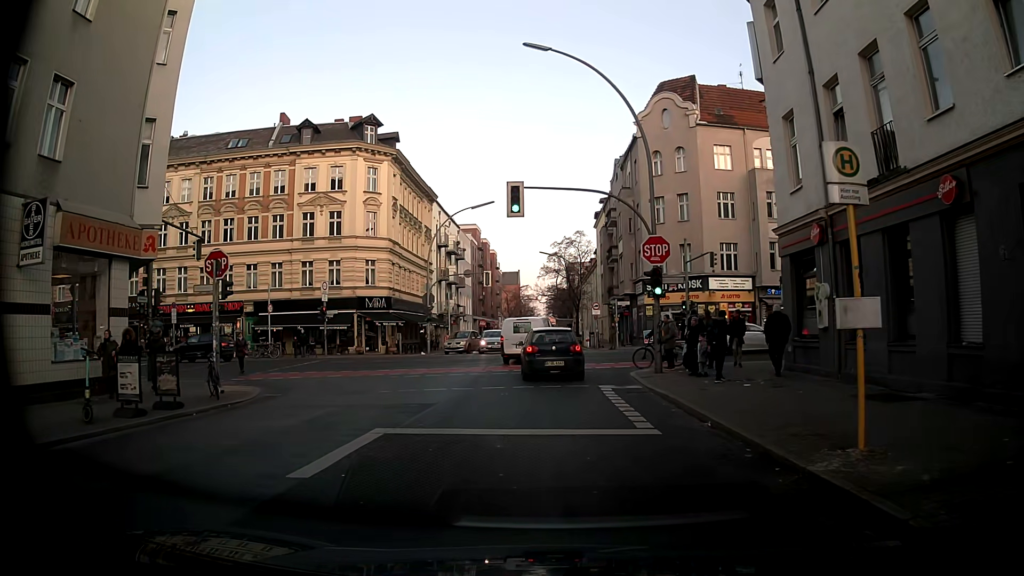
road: tertiary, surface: asphalt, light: Day
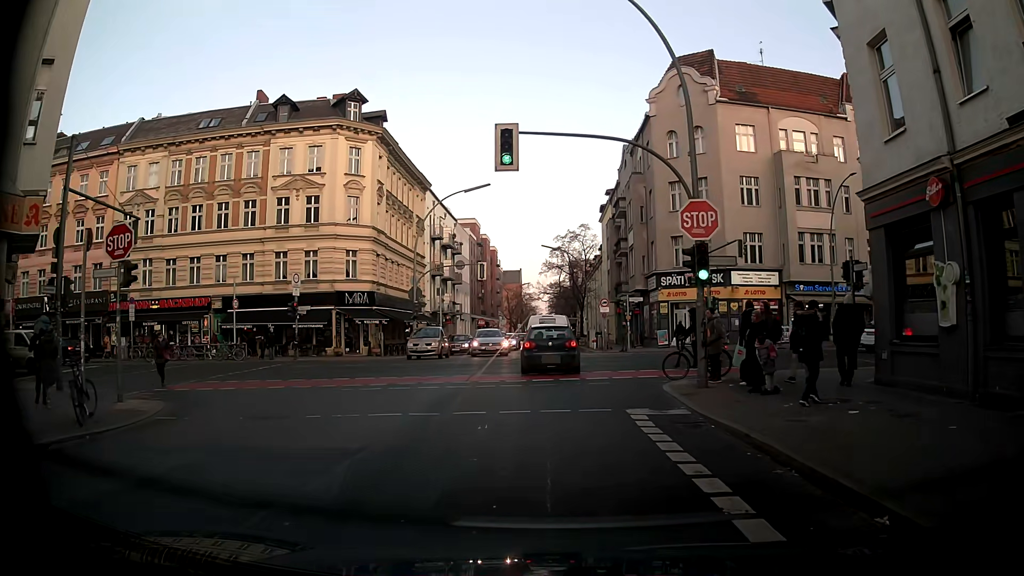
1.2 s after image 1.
(-0.1, +5.6) m; -1°
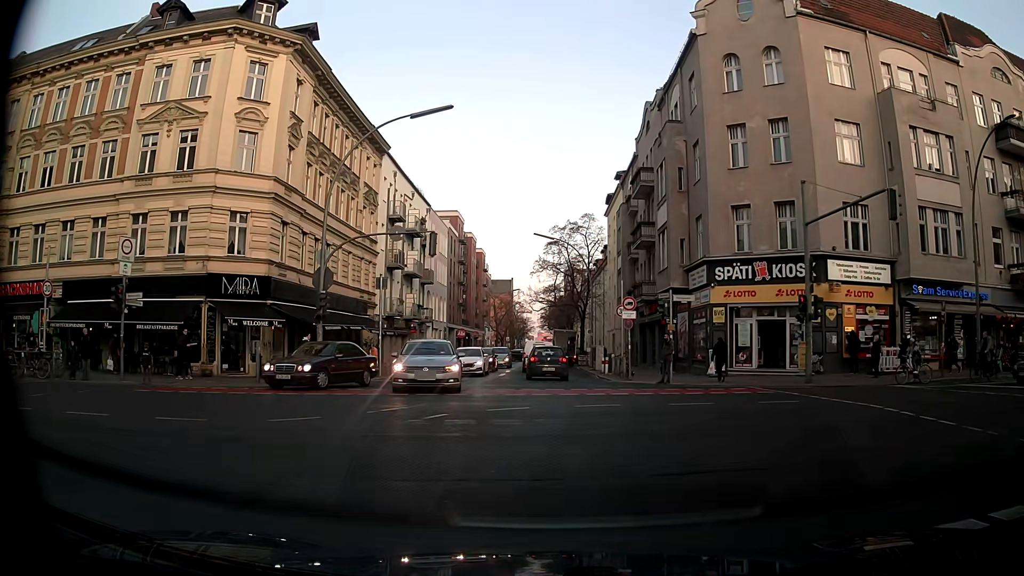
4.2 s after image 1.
(+0.4, +16.7) m; +3°
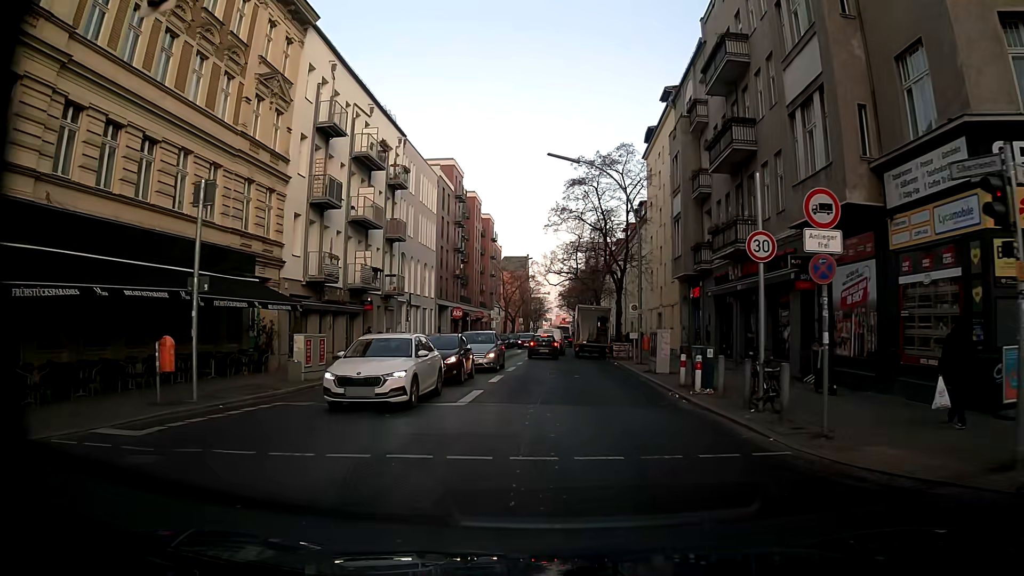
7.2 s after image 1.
(-0.3, +19.7) m; -3°
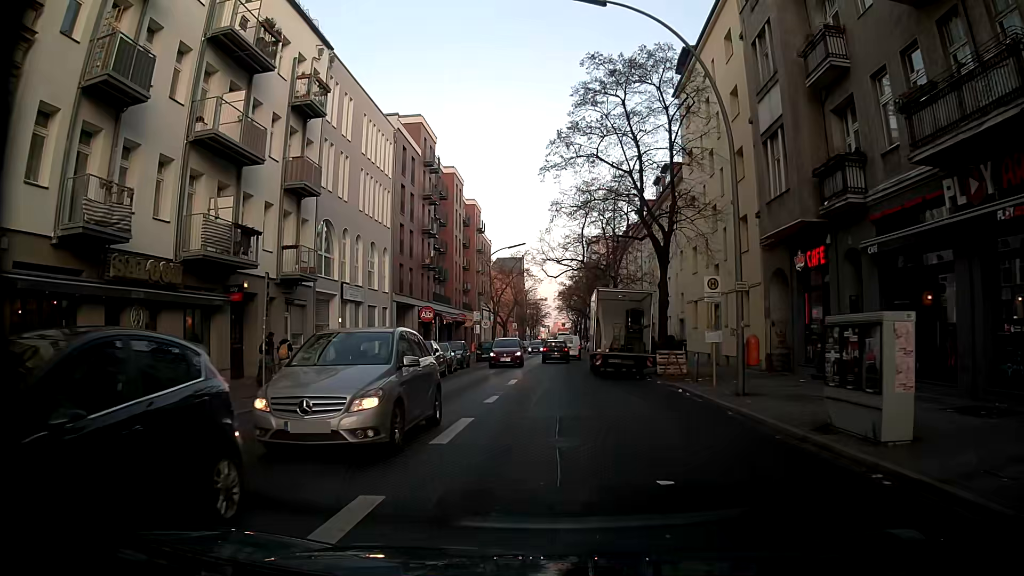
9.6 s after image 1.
(+0.1, +17.5) m; -1°
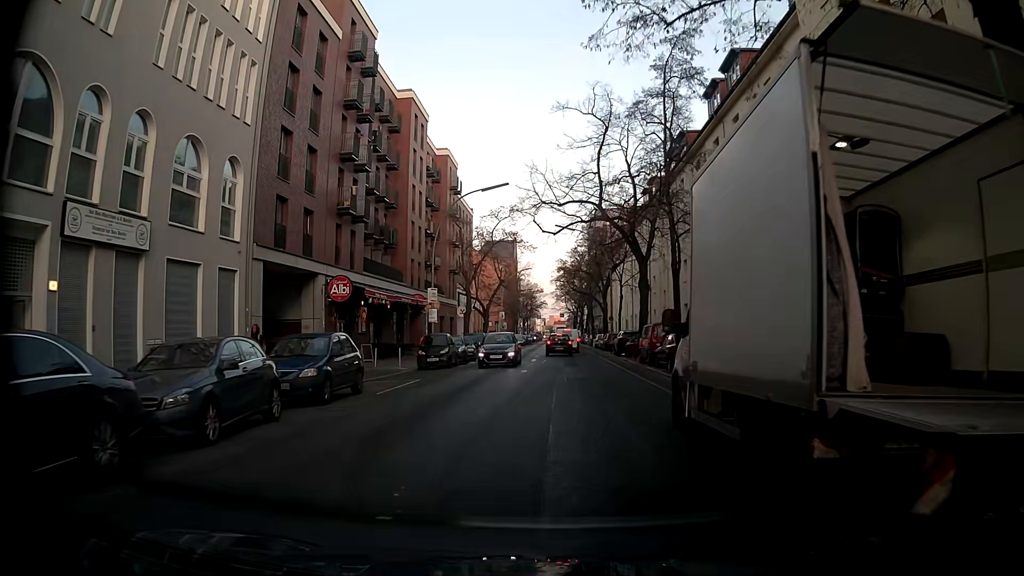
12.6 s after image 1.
(+1.1, +22.1) m; +4°
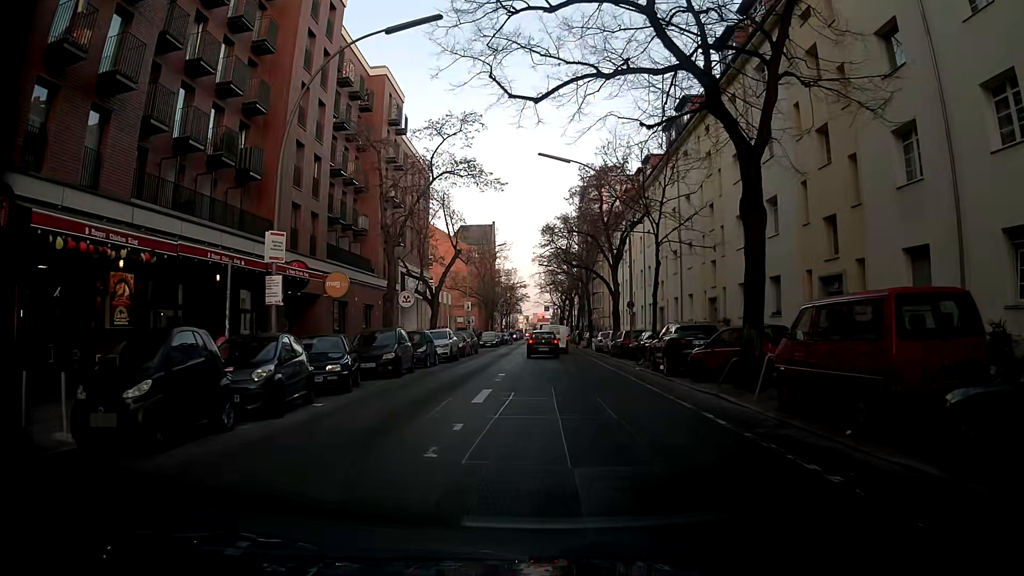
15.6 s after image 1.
(-0.4, +22.1) m; -2°
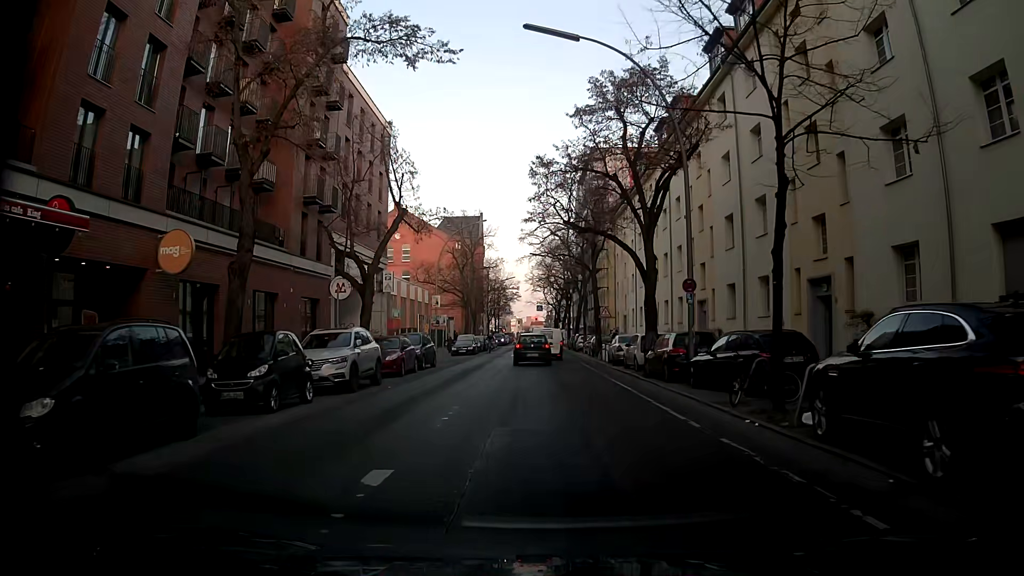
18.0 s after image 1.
(+0.2, +15.4) m; -1°
